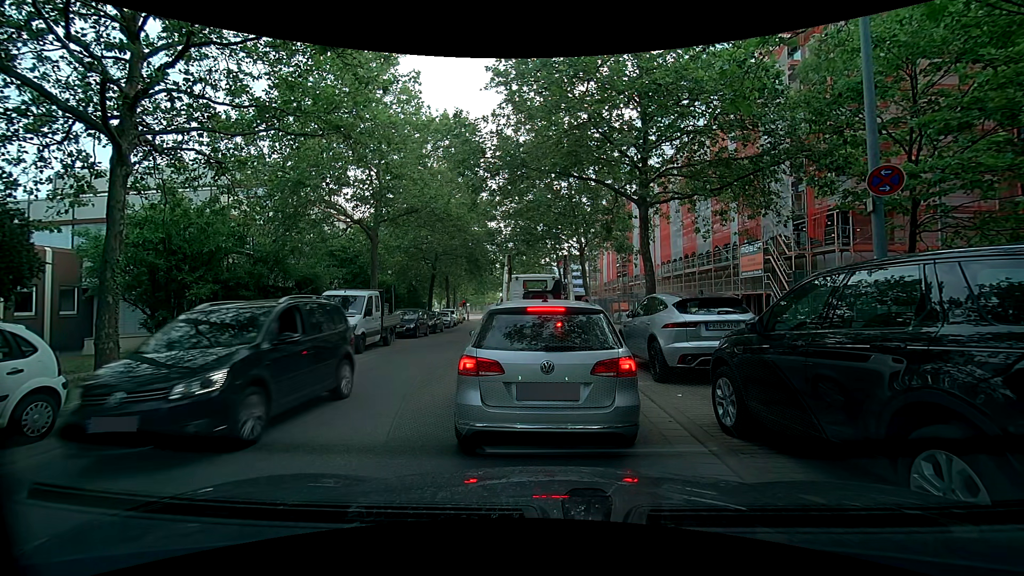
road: tertiary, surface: asphalt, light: Day
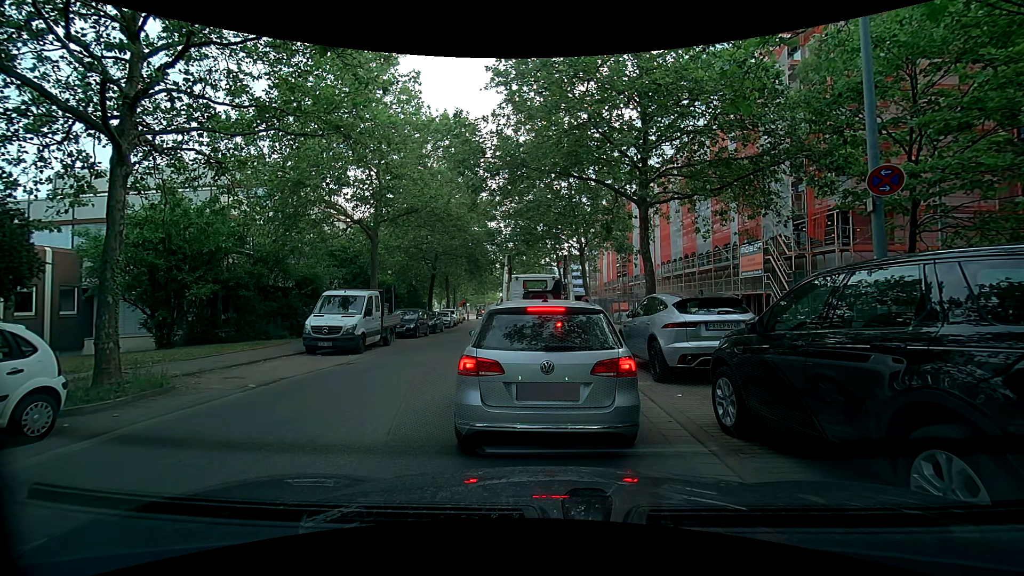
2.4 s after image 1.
(0.0, 0.0) m; 0°
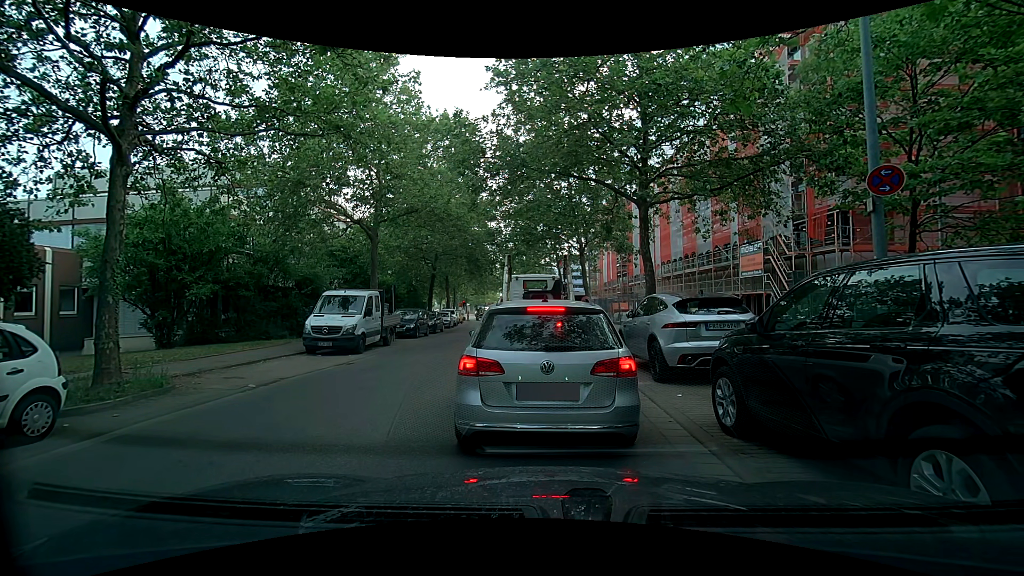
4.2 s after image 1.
(0.0, 0.0) m; 0°
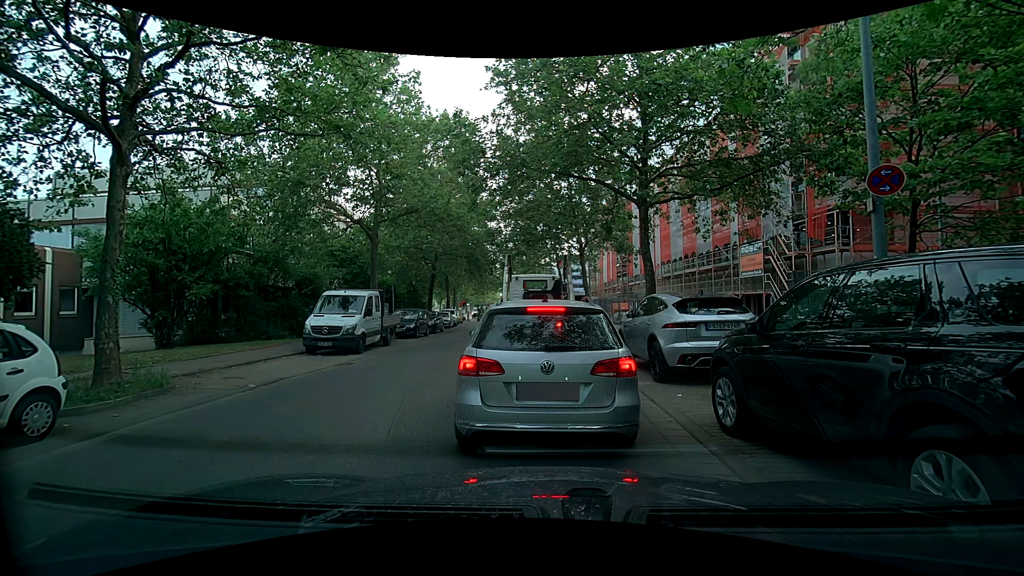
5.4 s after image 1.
(0.0, 0.0) m; 0°
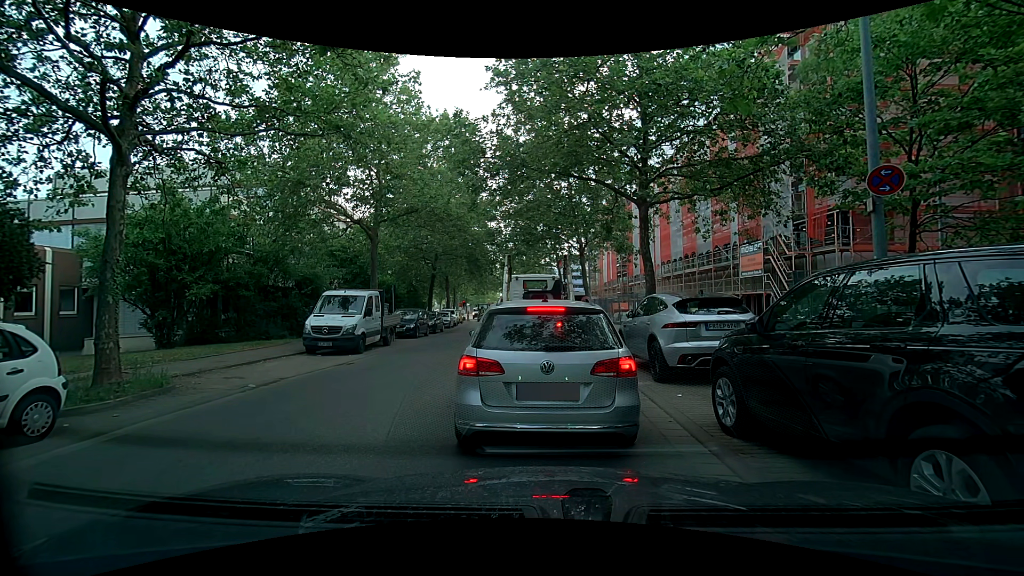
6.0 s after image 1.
(0.0, 0.0) m; 0°
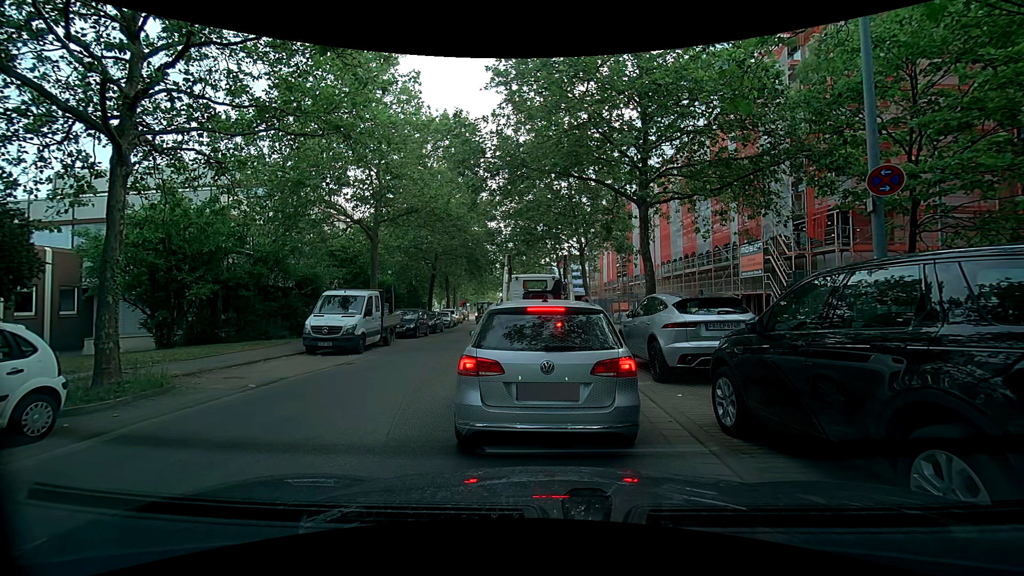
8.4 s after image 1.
(0.0, 0.0) m; 0°
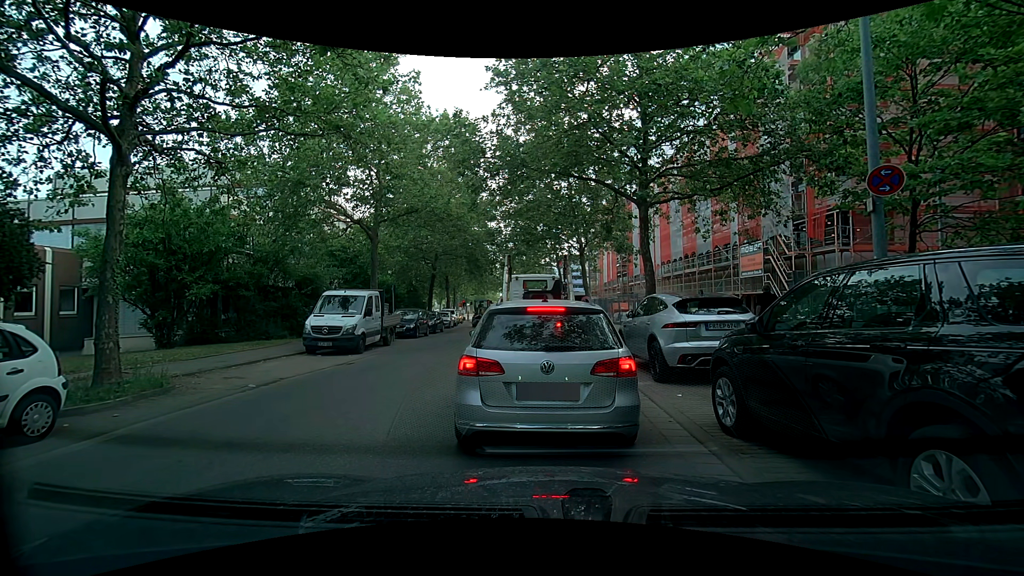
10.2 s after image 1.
(0.0, 0.0) m; 0°
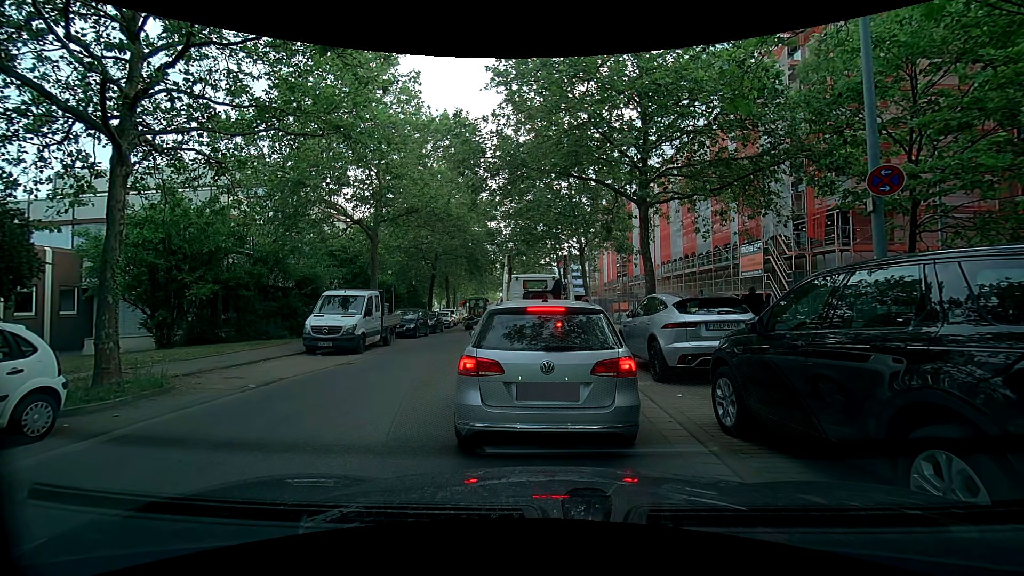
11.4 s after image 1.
(0.0, 0.0) m; 0°
